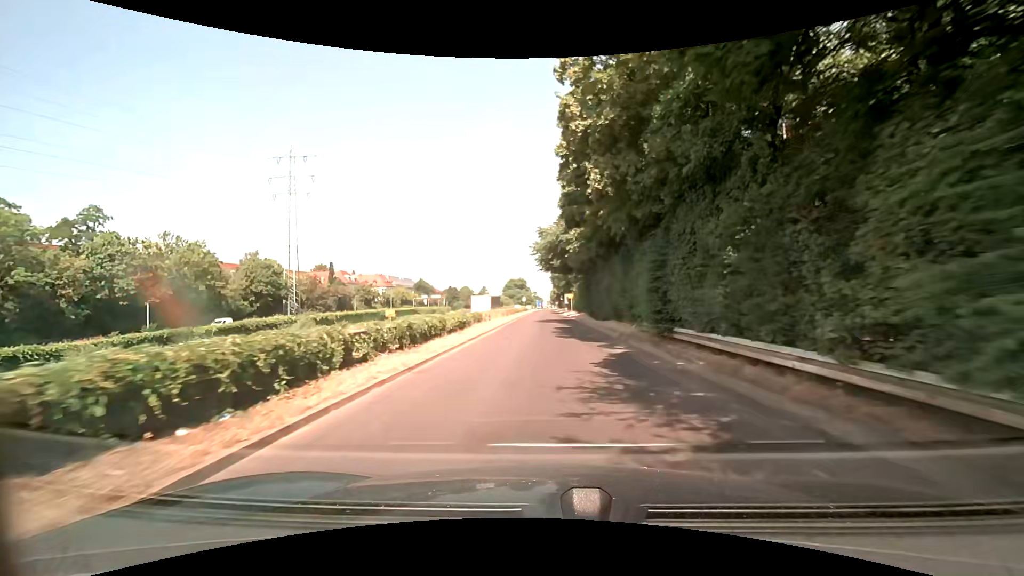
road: trunk_link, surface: asphalt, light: Day
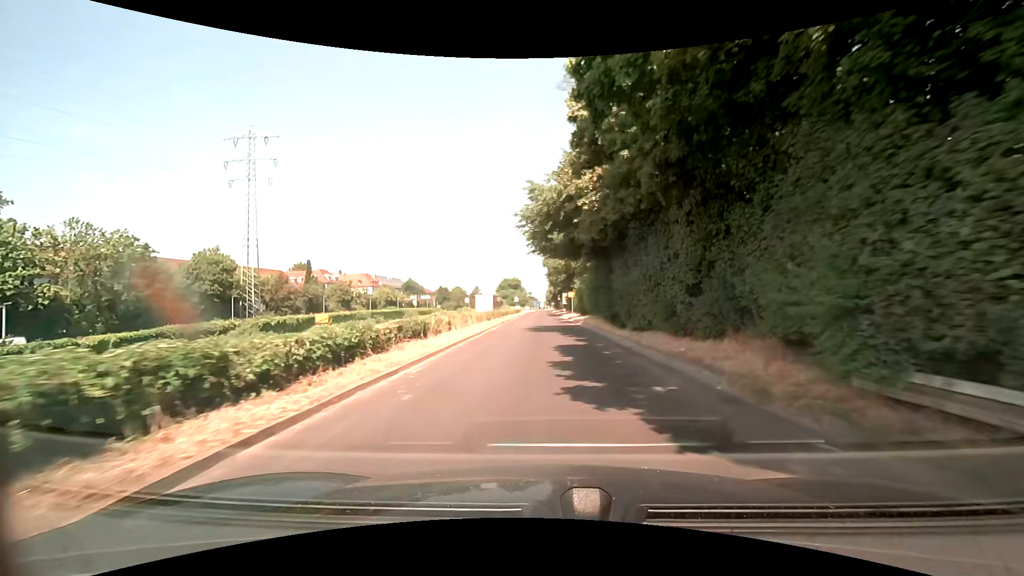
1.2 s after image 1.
(+0.2, +14.0) m; +1°
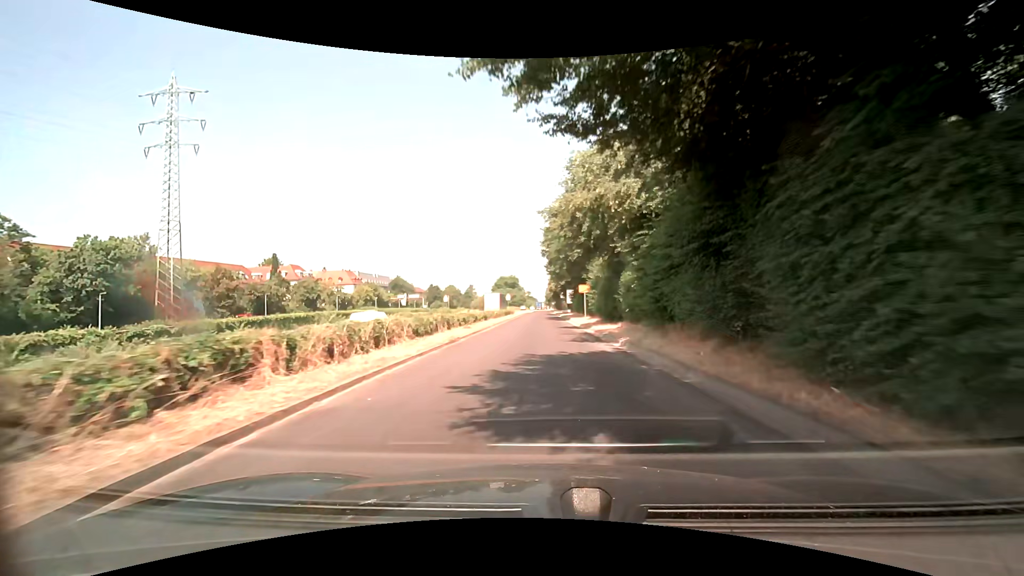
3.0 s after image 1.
(+0.1, +21.2) m; 0°
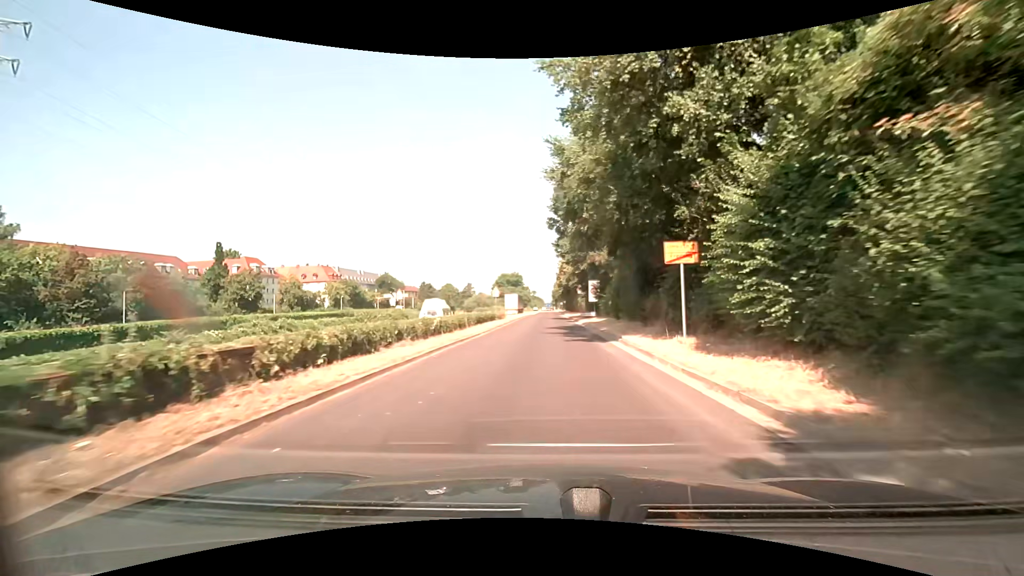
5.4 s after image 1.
(+0.1, +29.3) m; 0°
(0, +10) (0, +20) (0, +30) (0, +40) (0, +50) (0, +60) (0, +70) (+1, +80) (+1, +90) (+1, +100) m
